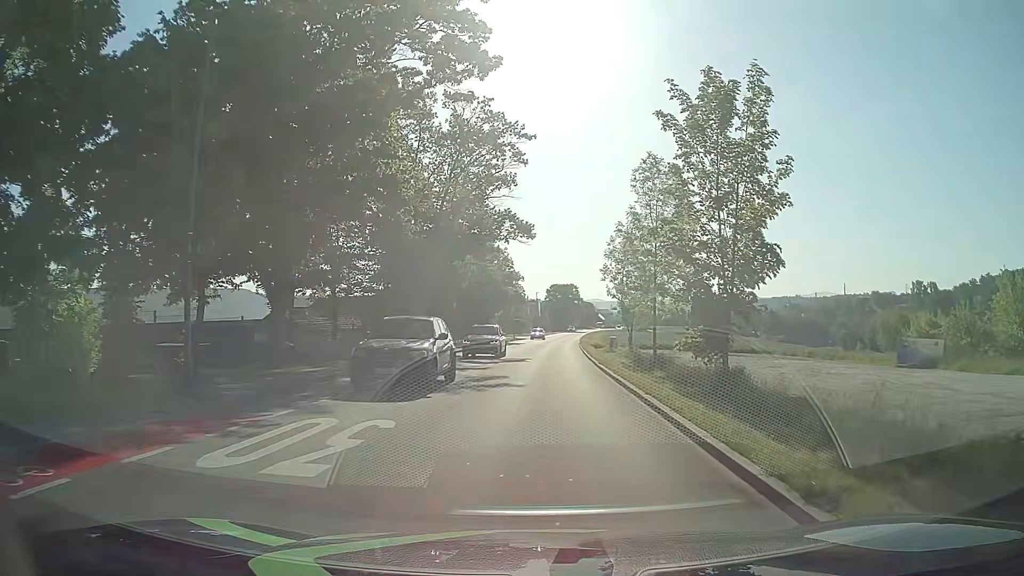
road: tertiary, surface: asphalt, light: Day
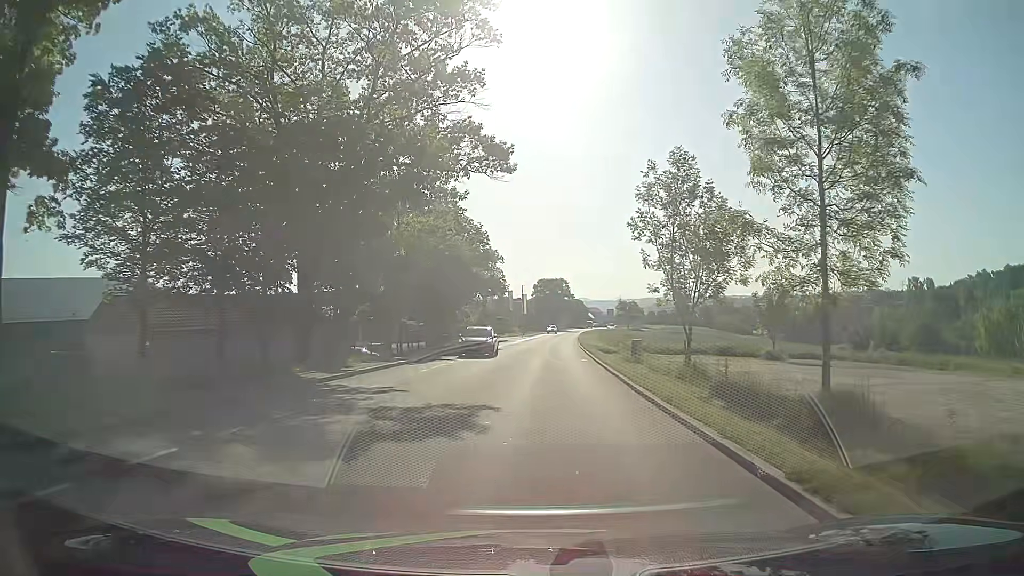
(+0.3, +20.5) m; +2°
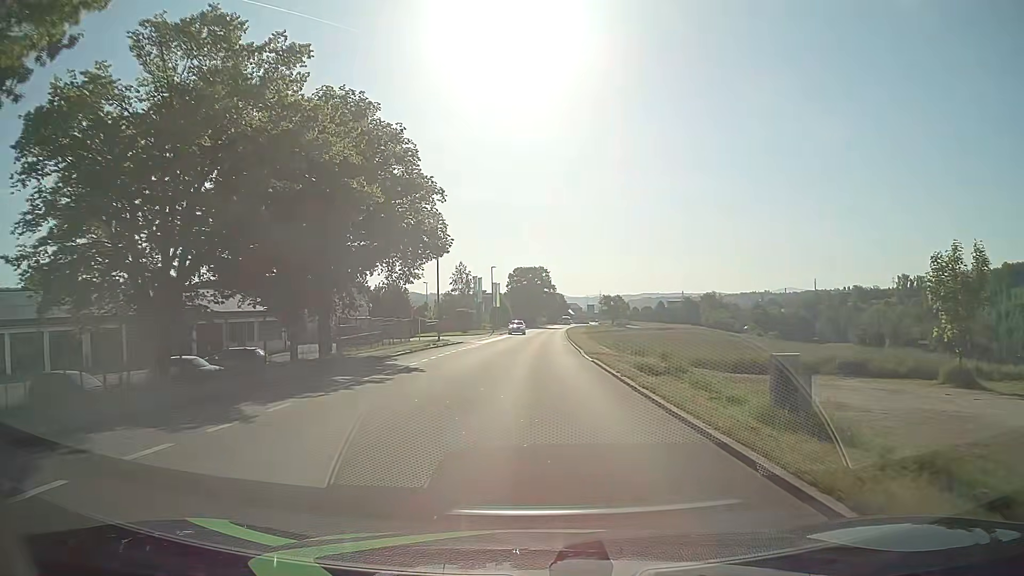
(+0.3, +26.3) m; +2°
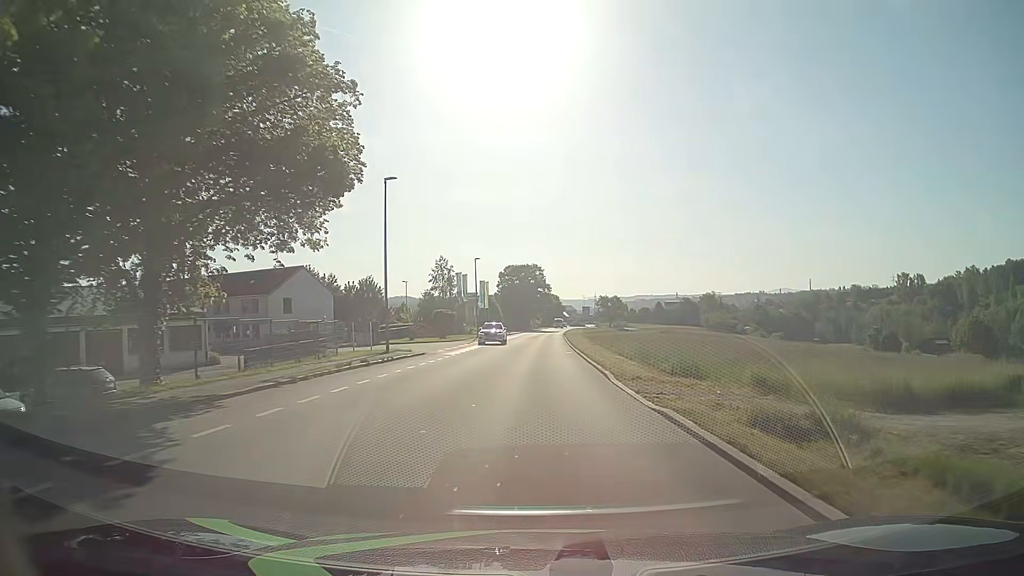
(+0.1, +14.2) m; +1°
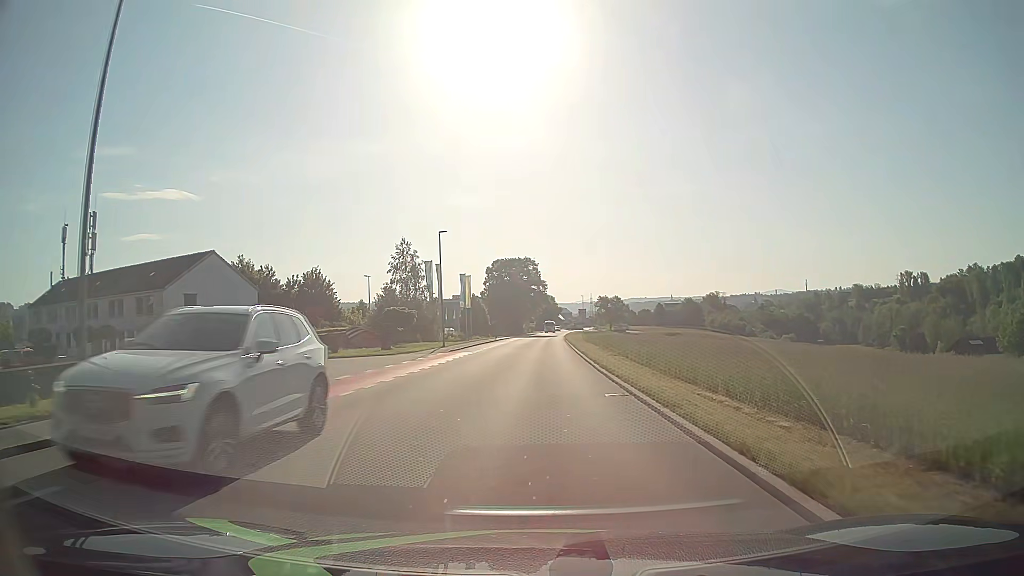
(0.0, +22.0) m; 0°
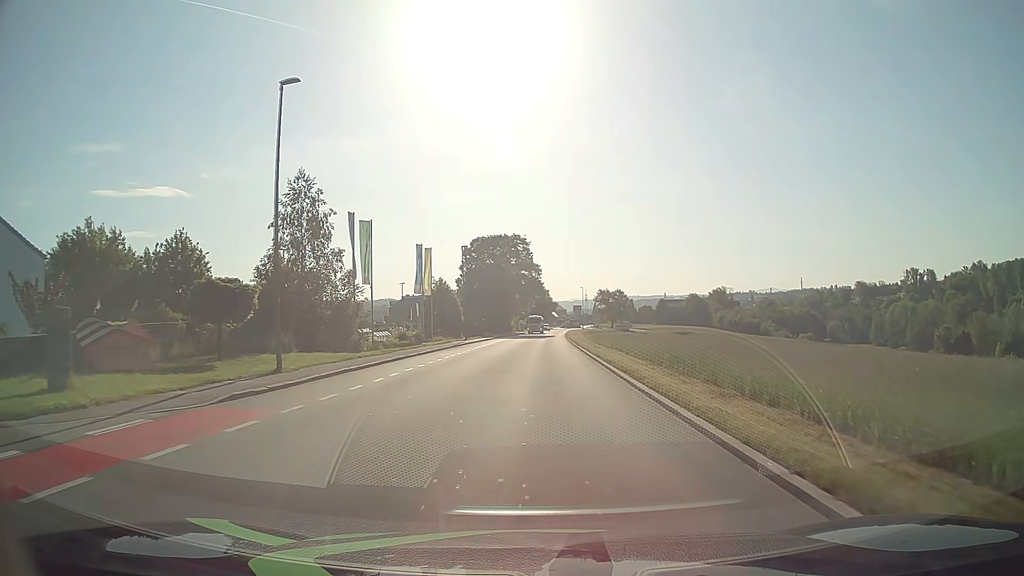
(+0.1, +29.8) m; 0°
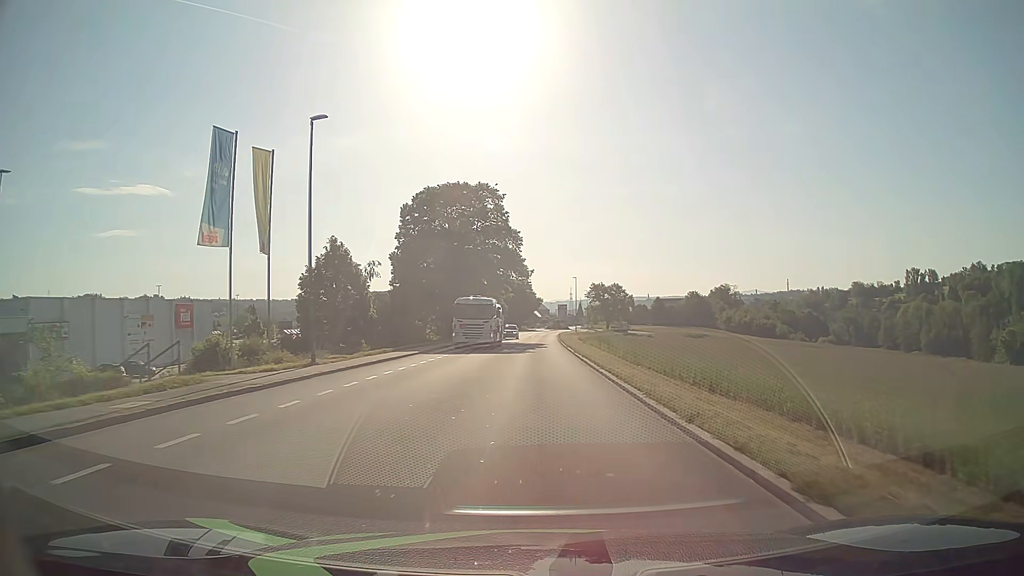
(+0.6, +37.5) m; +2°
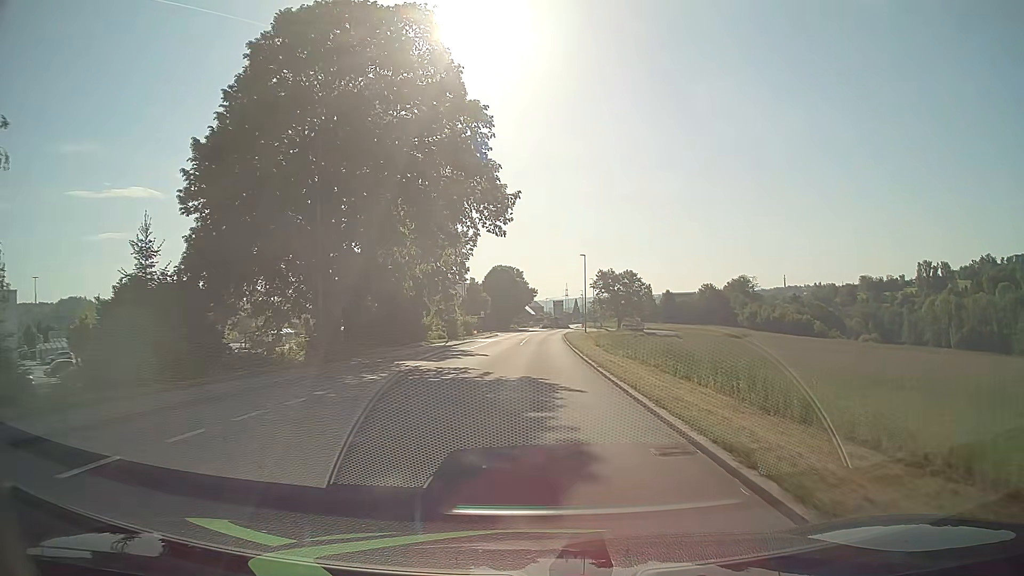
(+0.2, +38.0) m; +1°
(0, +10) (0, +20) (0, +30) (0, +40) (0, +50) (+1, +60) (+1, +70) (+1, +80) (+2, +90) (+3, +100) m
